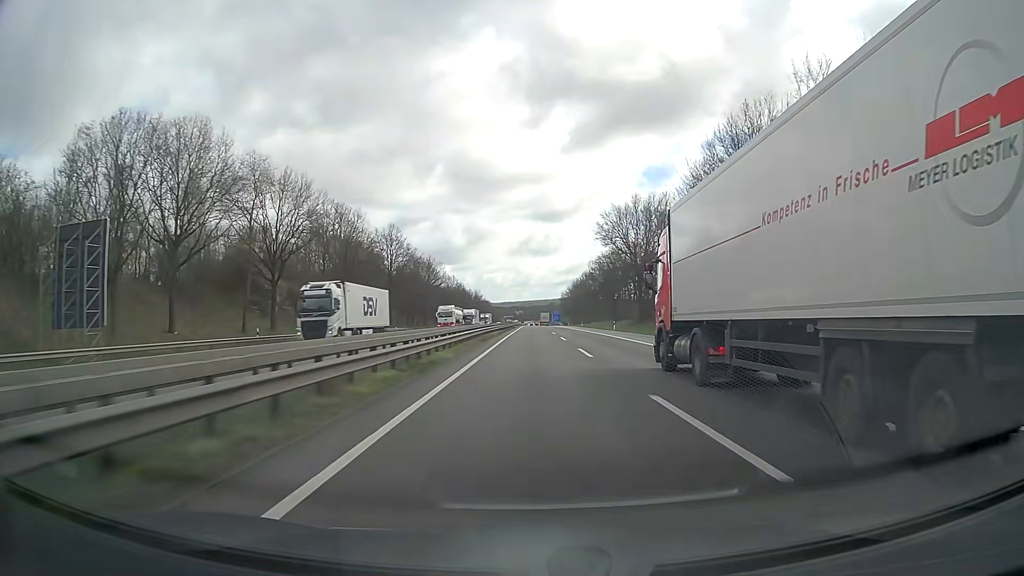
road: motorway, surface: asphalt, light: Day
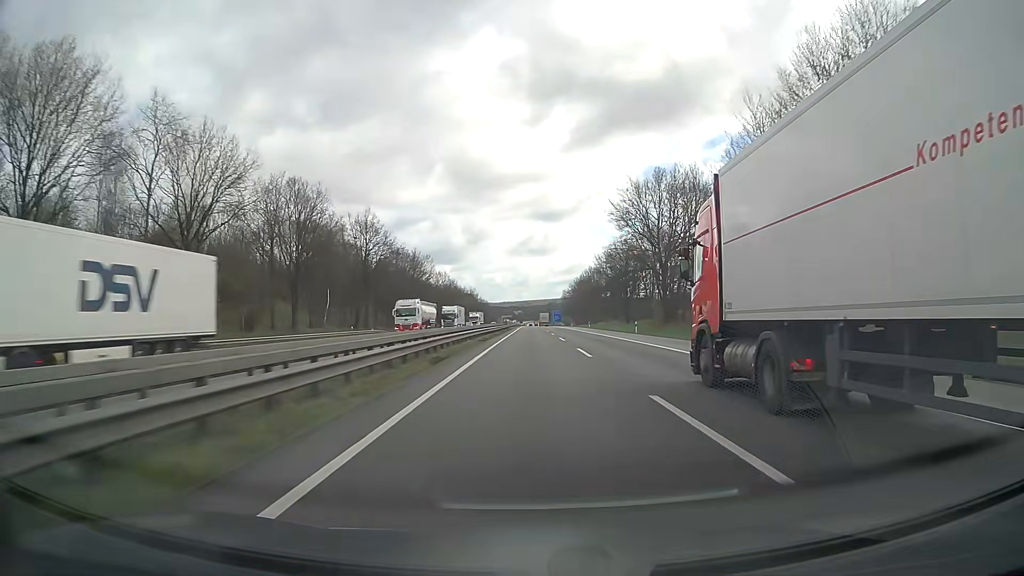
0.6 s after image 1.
(+0.1, +18.3) m; 0°
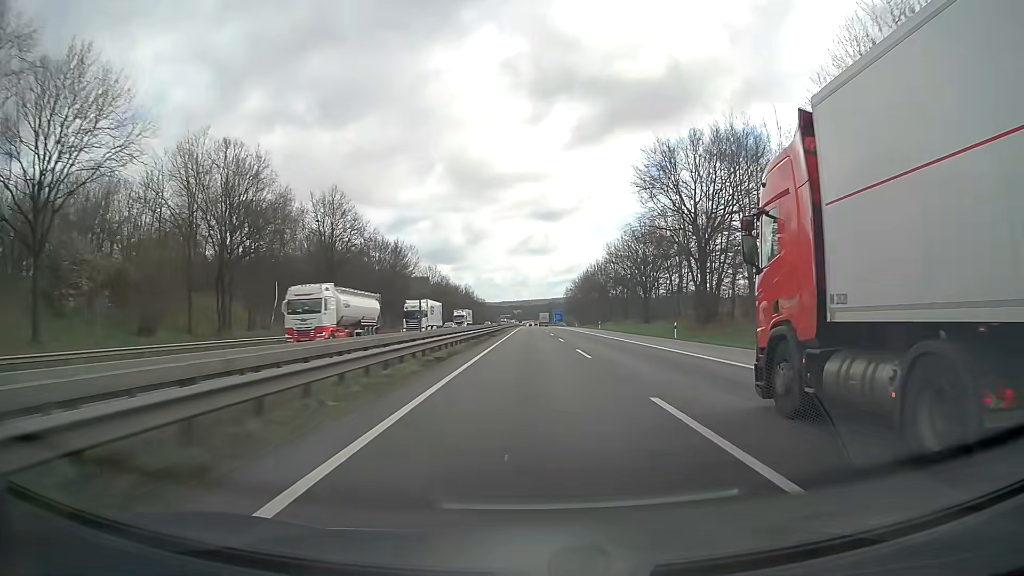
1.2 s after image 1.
(0.0, +18.4) m; 0°
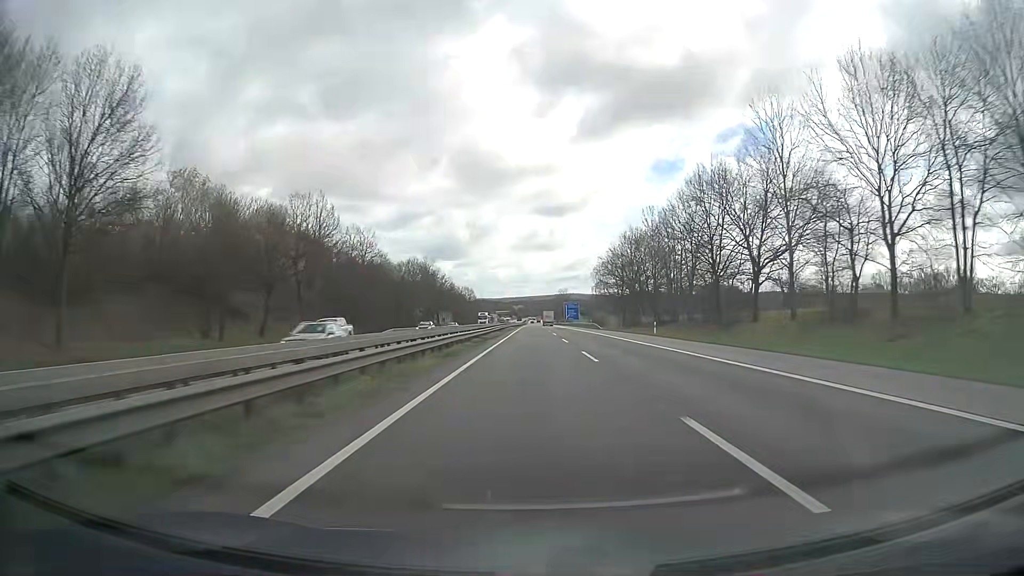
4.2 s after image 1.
(-0.3, +92.8) m; 0°
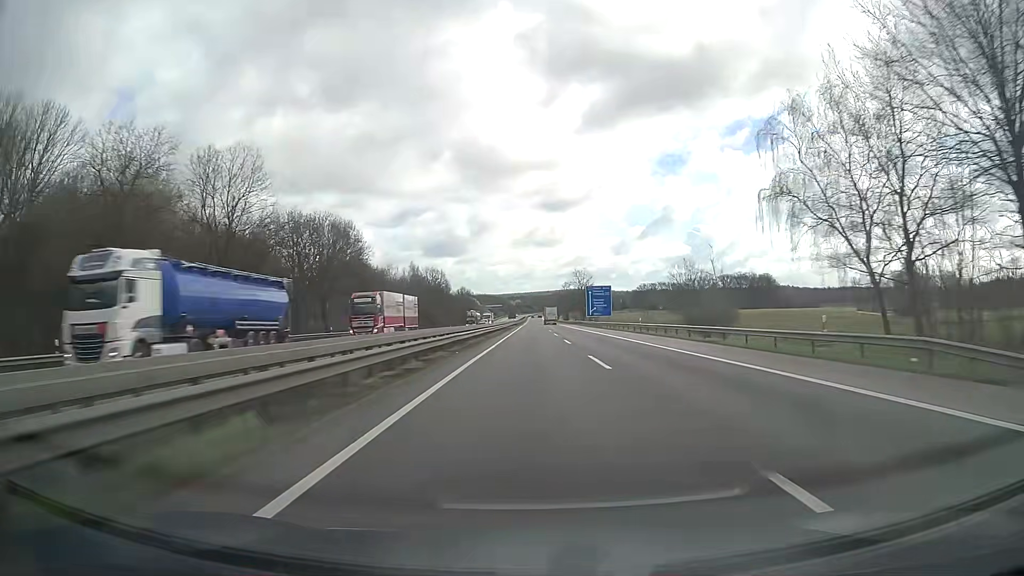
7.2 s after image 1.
(+0.2, +93.9) m; 0°
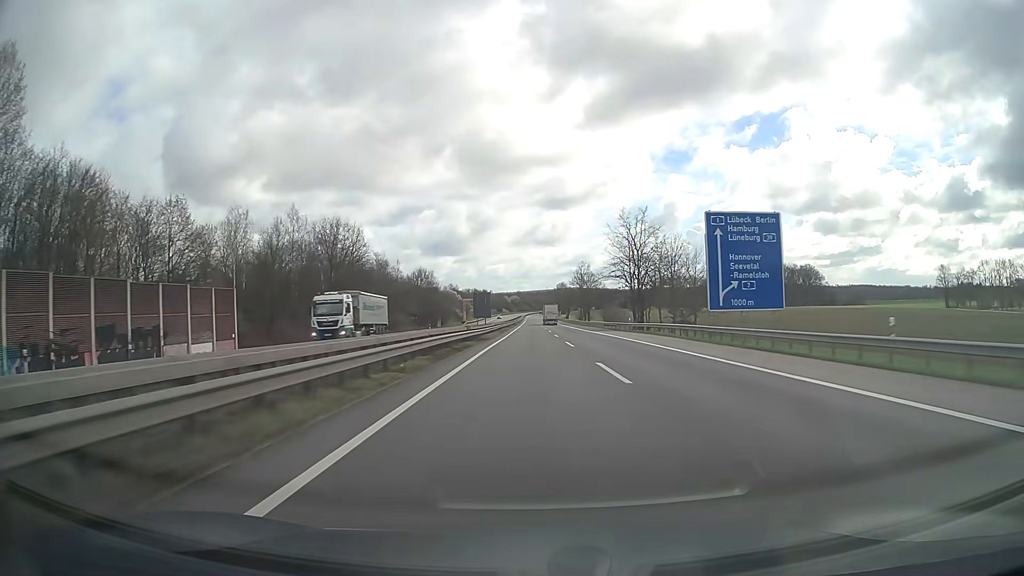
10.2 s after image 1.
(-0.1, +94.4) m; 0°
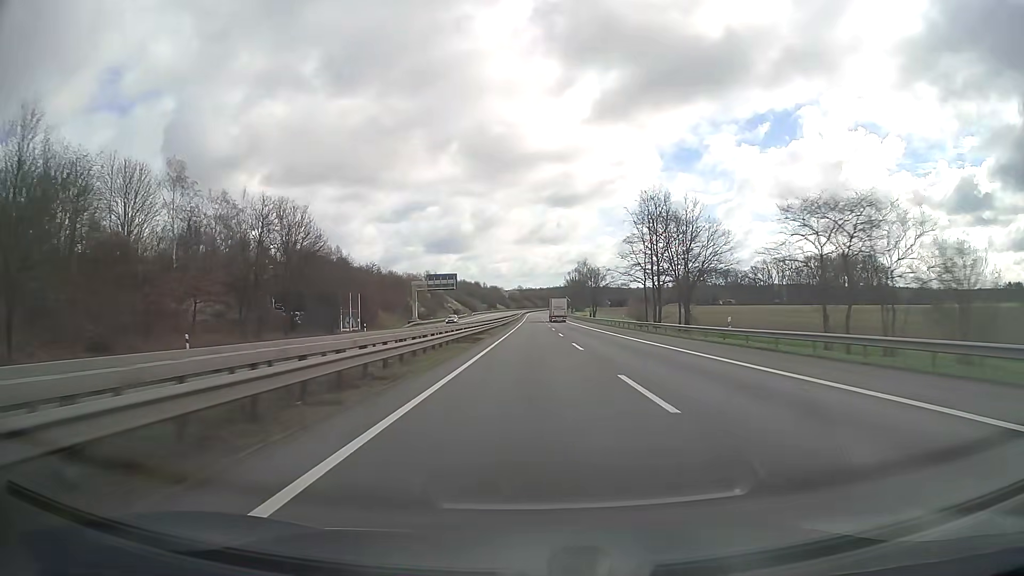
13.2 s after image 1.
(-0.1, +94.5) m; 0°
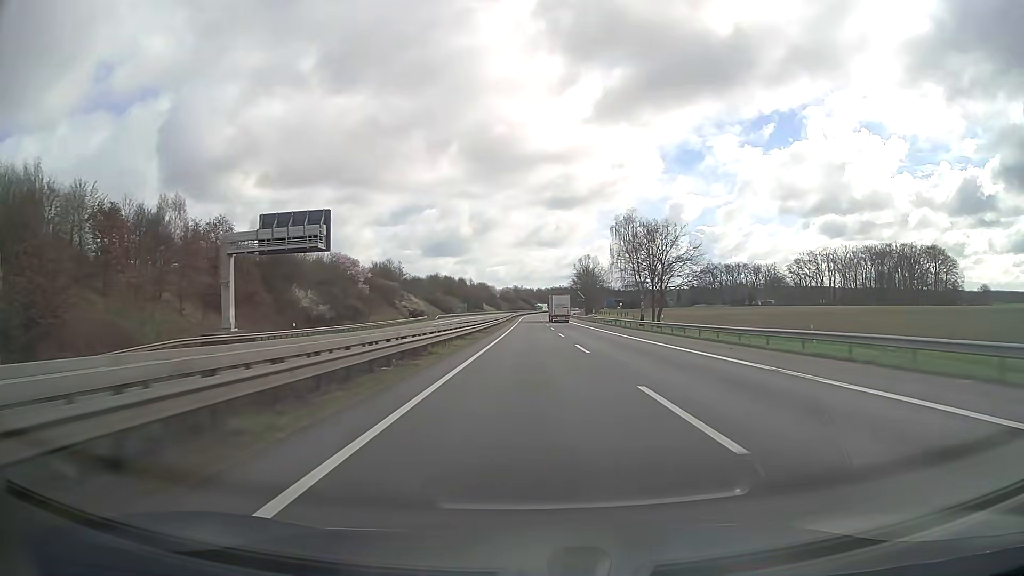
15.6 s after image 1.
(+0.1, +75.5) m; 0°
(0, +10) (0, +20) (0, +30) (0, +40) (0, +50) (0, +60) (0, +70) (0, +80) (0, +90) (0, +100) m
